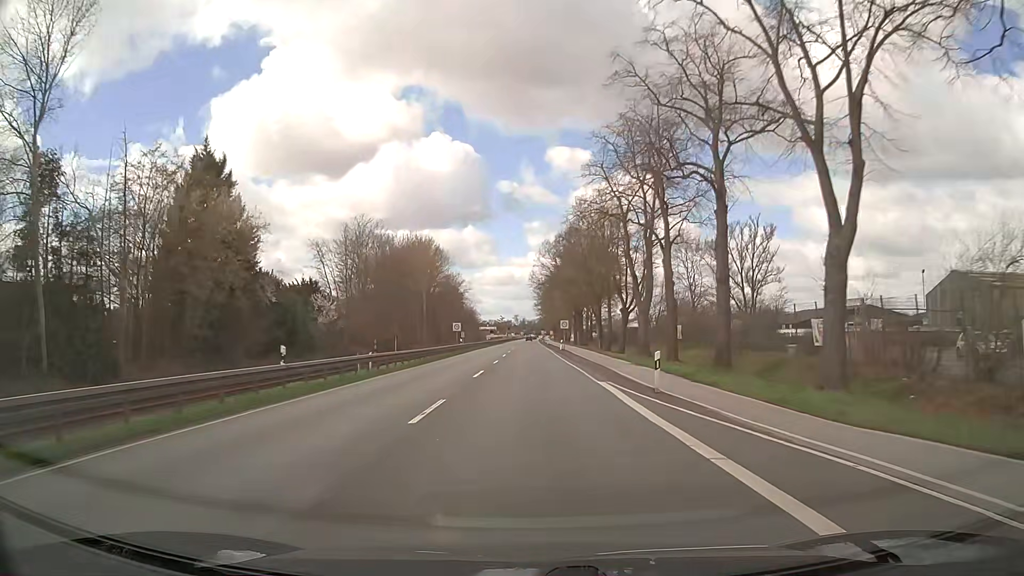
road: primary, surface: asphalt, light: Day
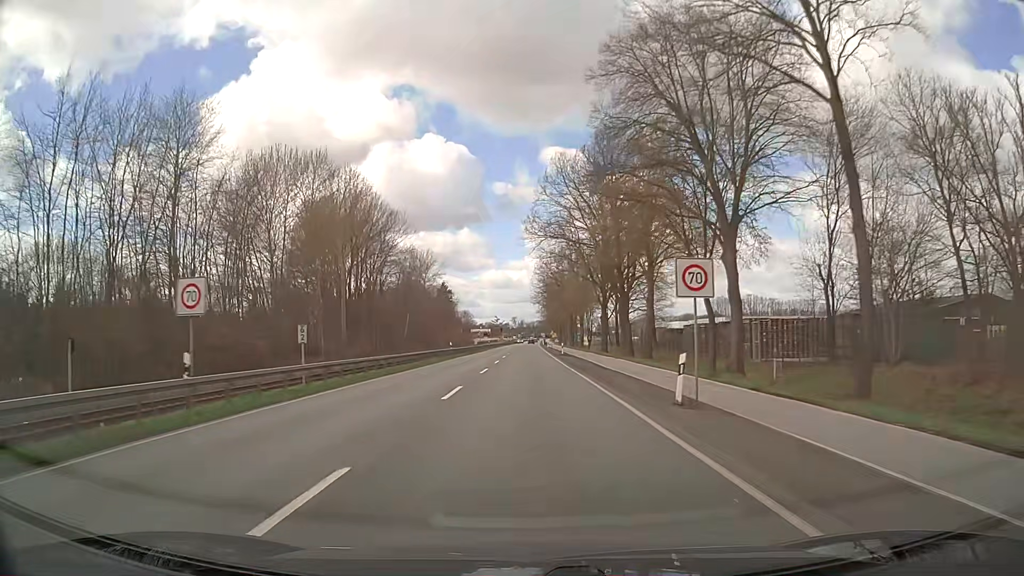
(-0.2, +55.7) m; 0°
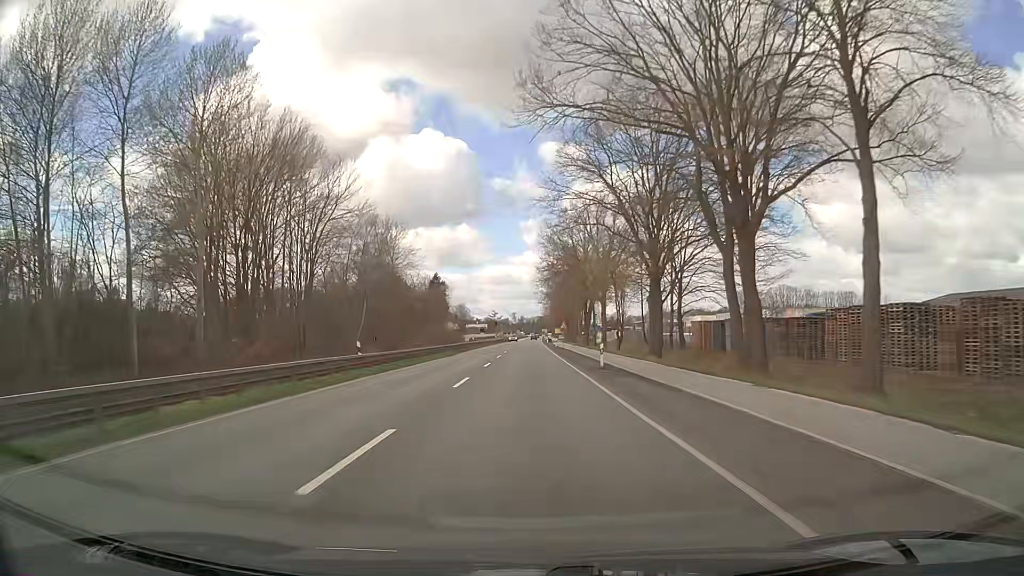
(+0.2, +33.4) m; 0°
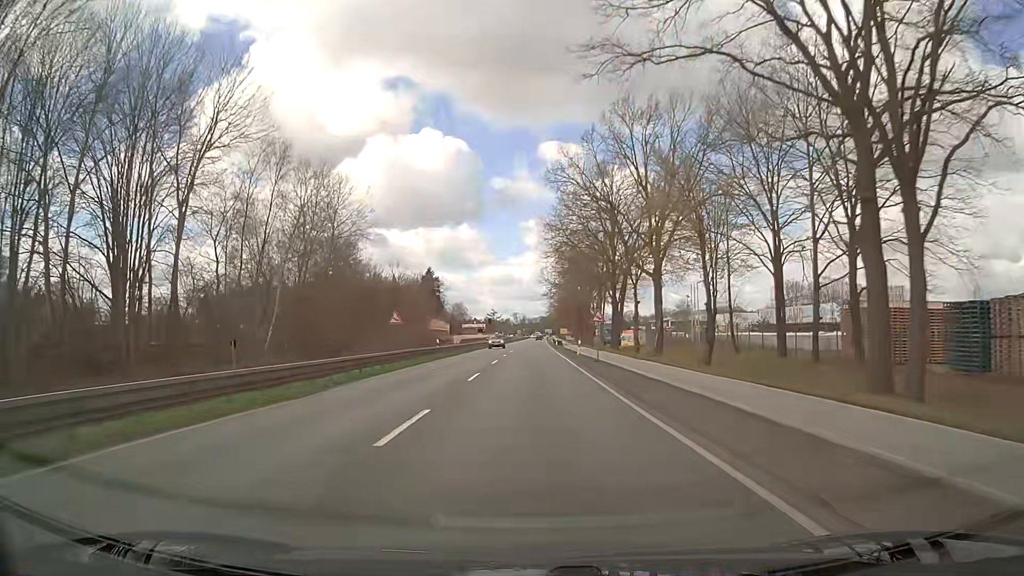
(-0.1, +33.4) m; -1°
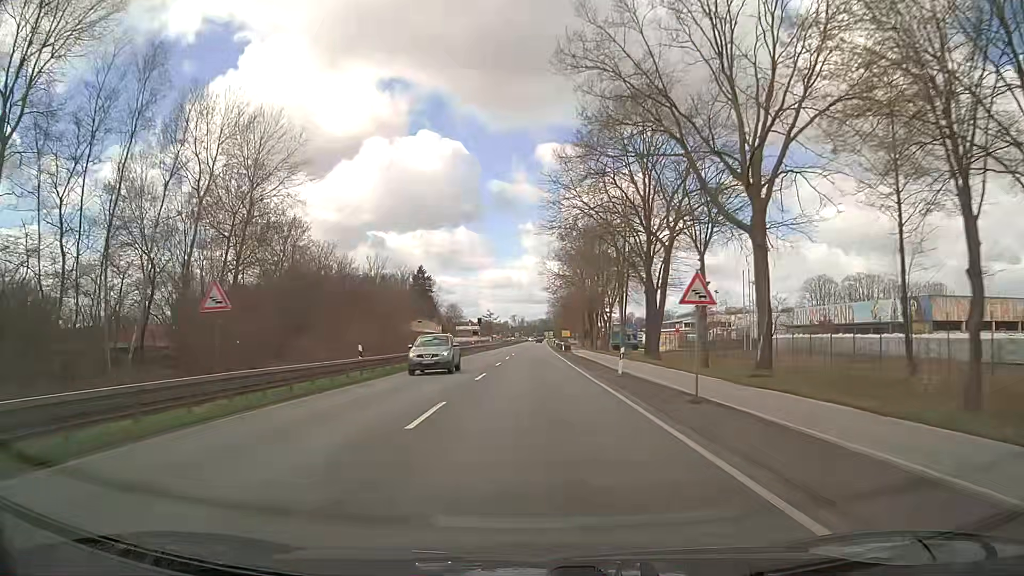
(+0.1, +22.3) m; 0°
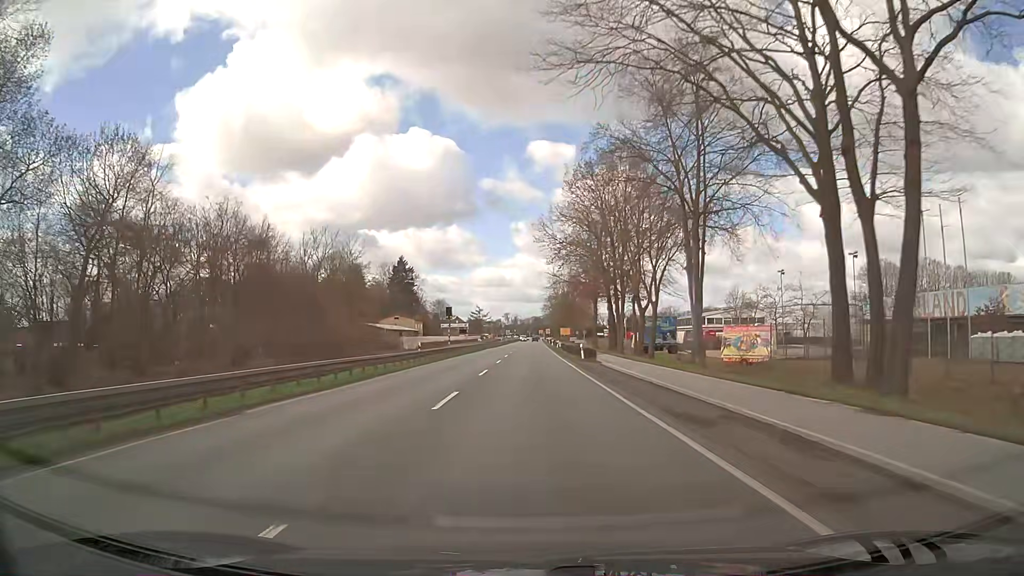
(+0.2, +33.3) m; +1°
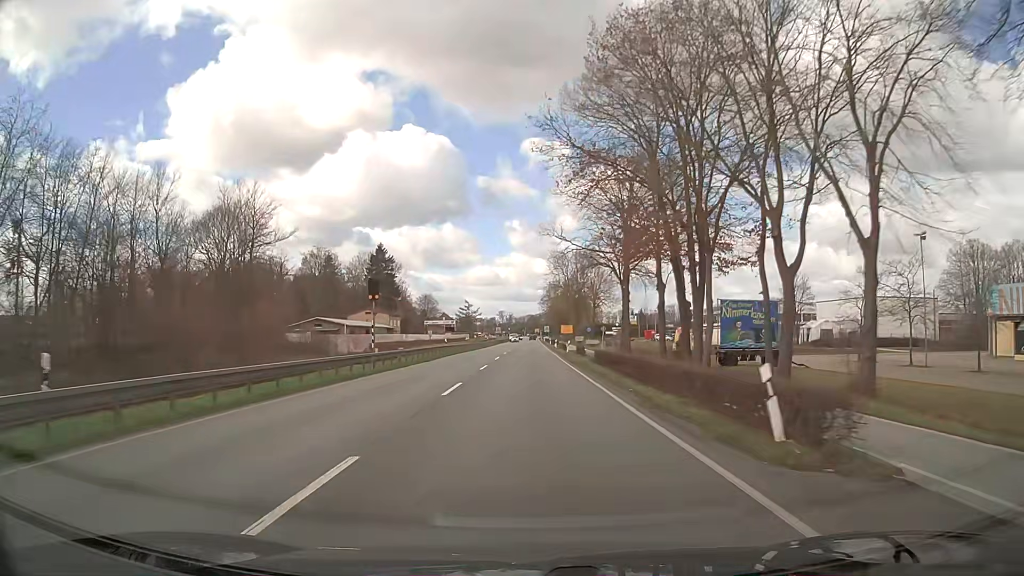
(0.0, +33.4) m; +1°
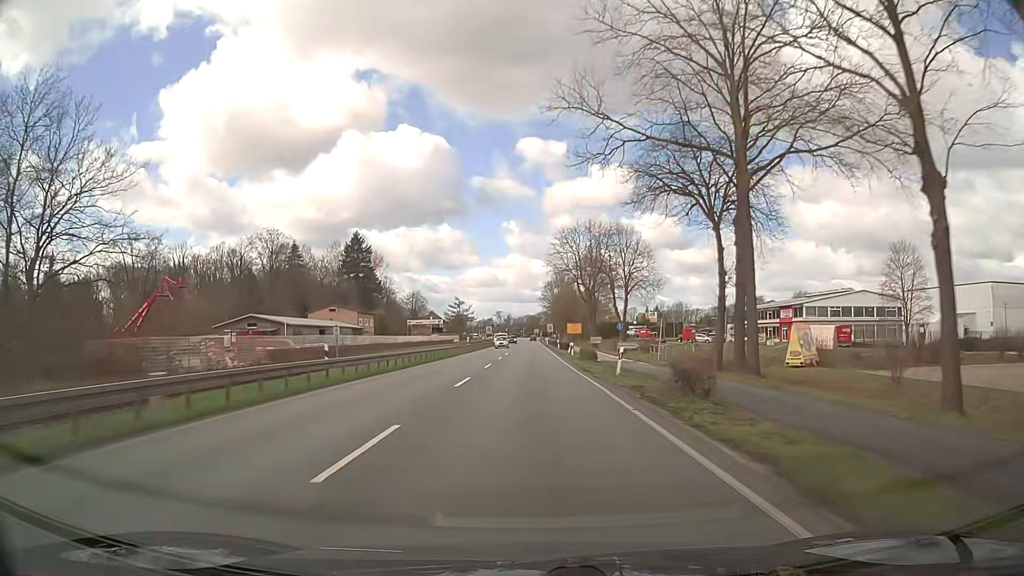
(-0.1, +33.4) m; 0°
(0, +10) (0, +20) (0, +30) (0, +40) (0, +50) (0, +60) (0, +70) (0, +80) (0, +90) (0, +100) m
